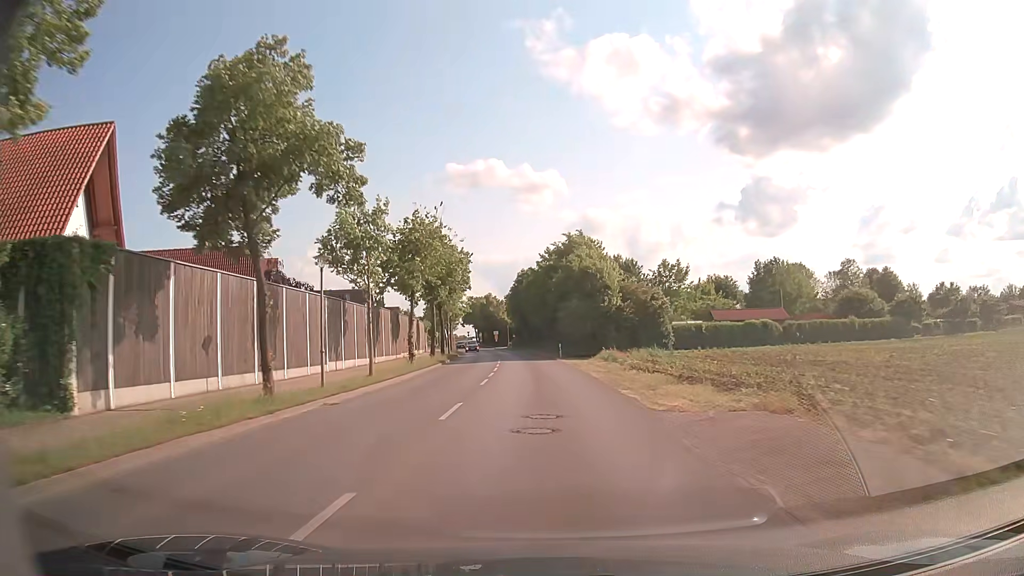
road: tertiary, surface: asphalt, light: Day
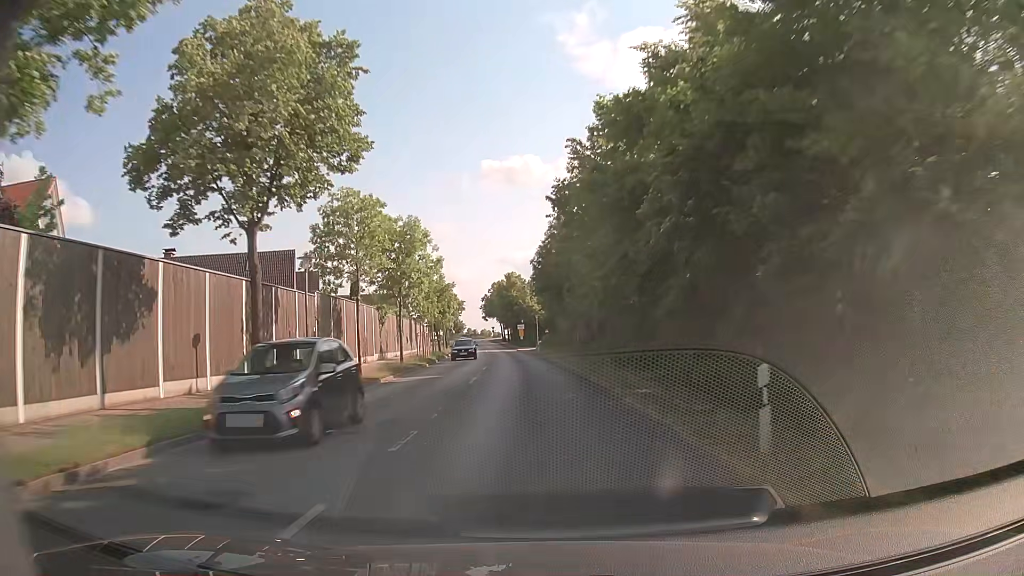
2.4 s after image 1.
(-1.0, +39.9) m; -3°
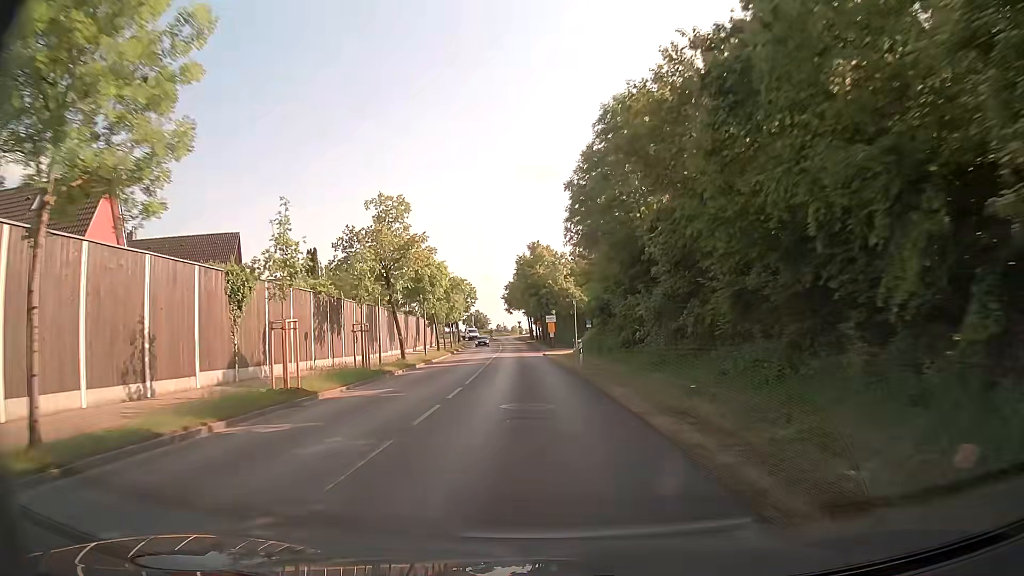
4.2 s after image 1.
(-0.8, +27.9) m; -3°
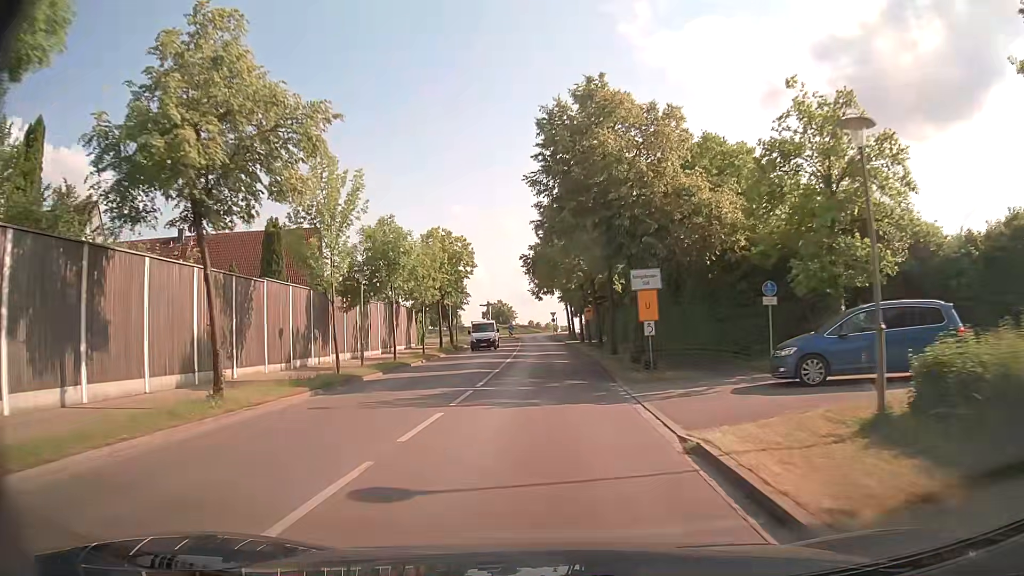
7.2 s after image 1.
(-1.9, +41.9) m; -4°
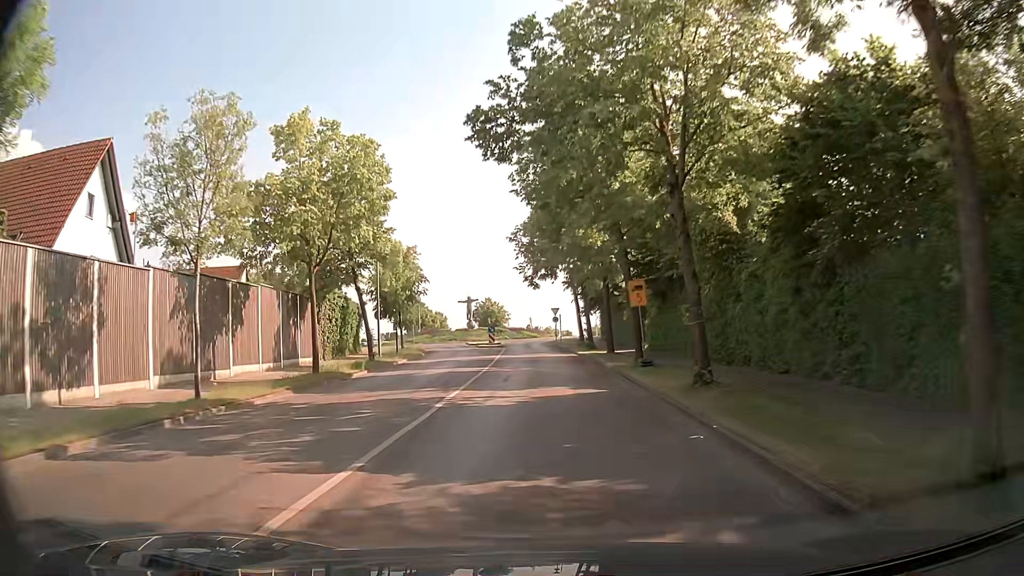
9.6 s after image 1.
(+0.2, +28.0) m; +1°
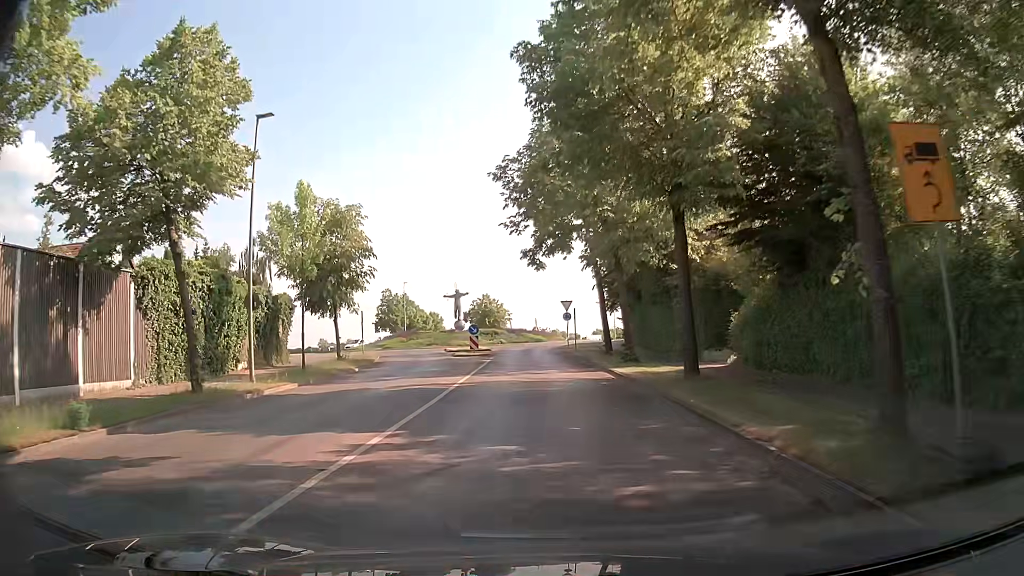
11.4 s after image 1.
(-0.3, +17.9) m; -1°
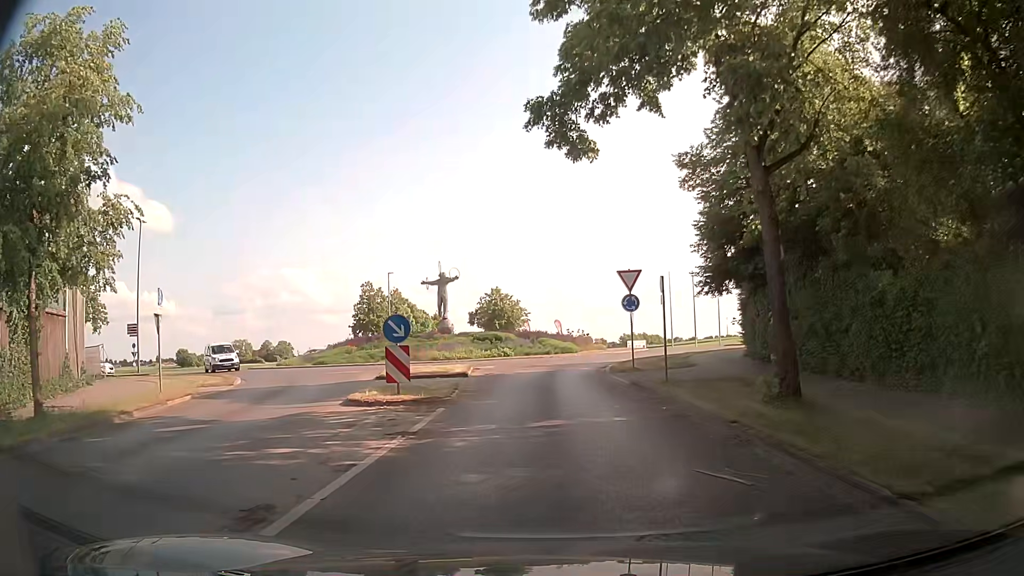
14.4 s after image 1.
(-0.5, +24.2) m; -2°
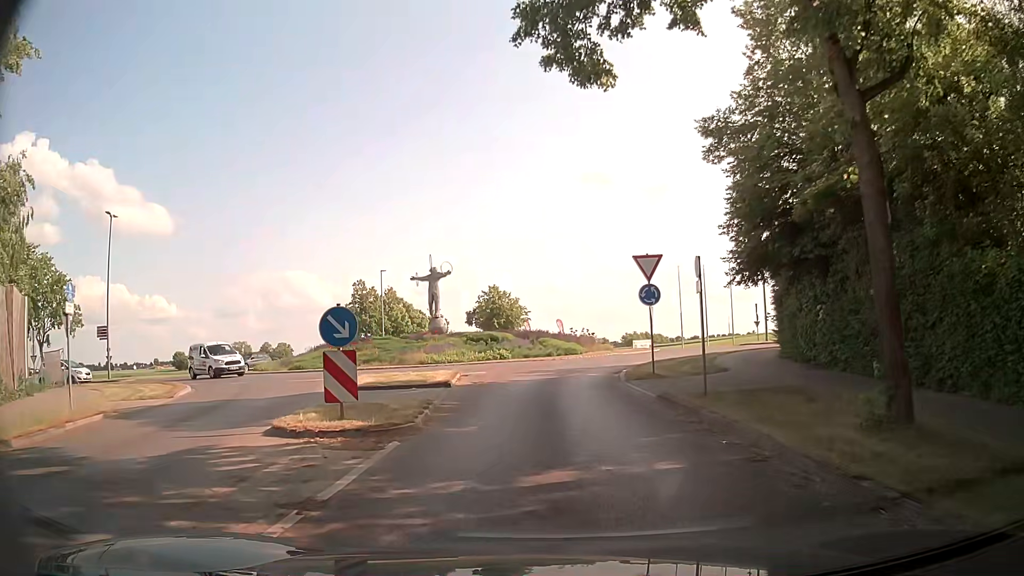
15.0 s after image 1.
(0.0, +3.9) m; 0°
